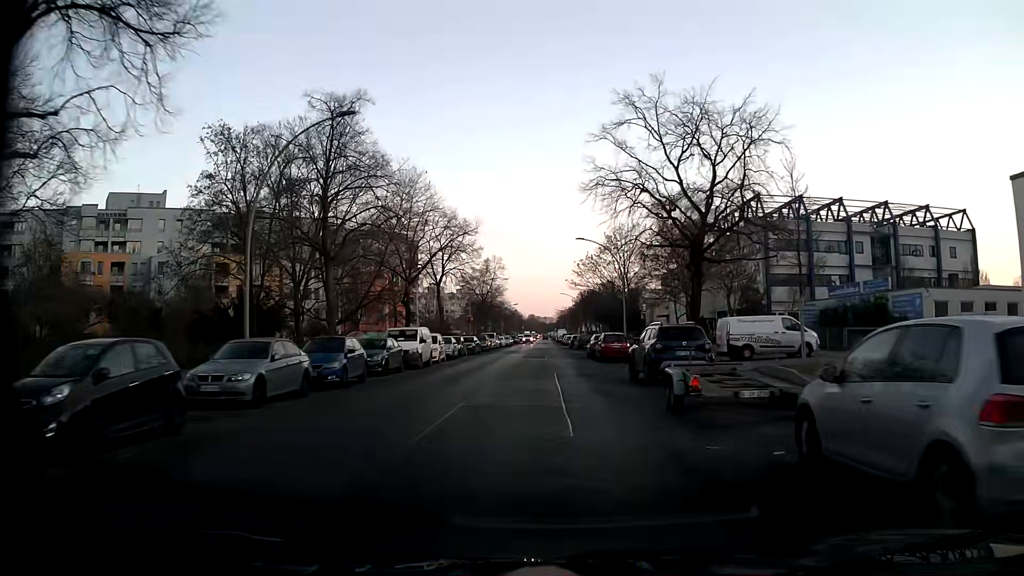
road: residential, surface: asphalt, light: Day
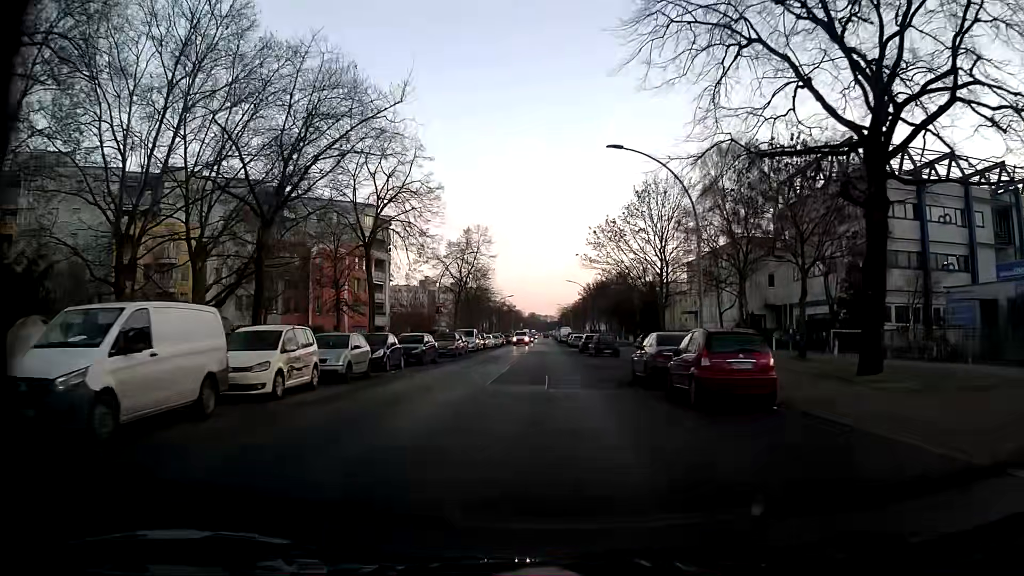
(-0.1, +22.6) m; 0°
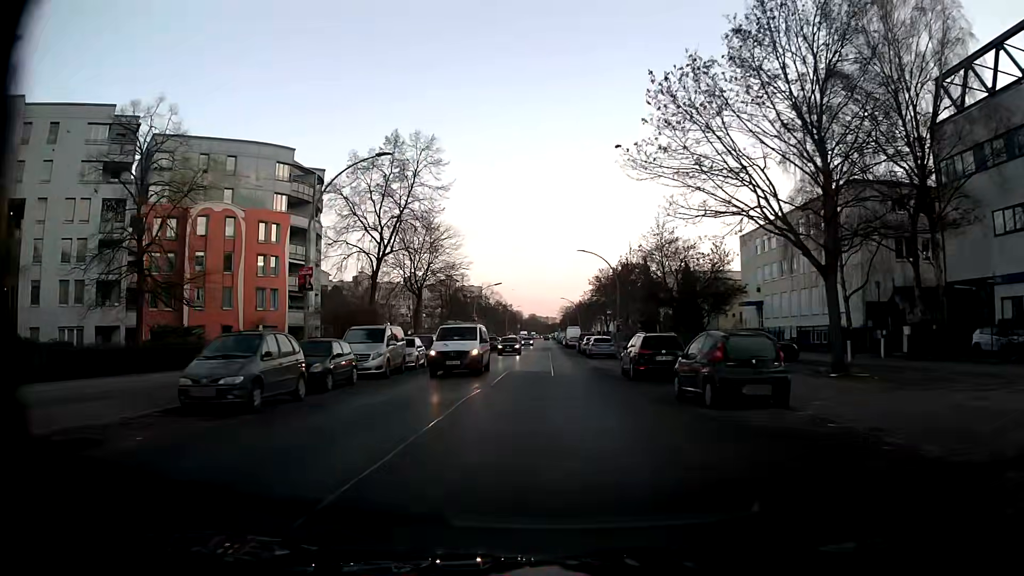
(+0.1, +30.1) m; 0°
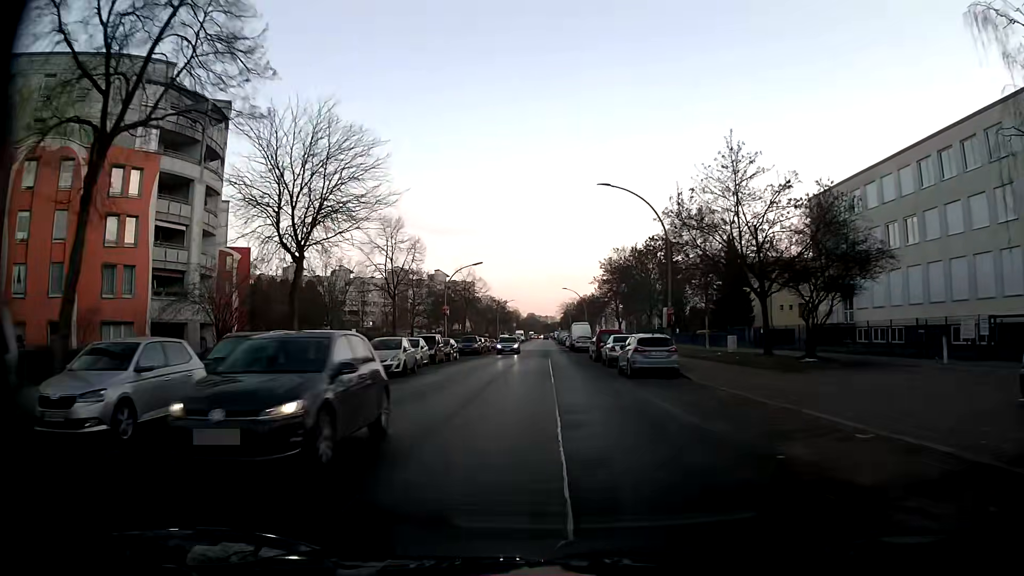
(0.0, +21.9) m; 0°
(0, +10) (0, +20) (0, +30) (0, +40) (0, +50) (0, +60) (0, +70) (0, +80) (-1, +90) (-9, +96) m
